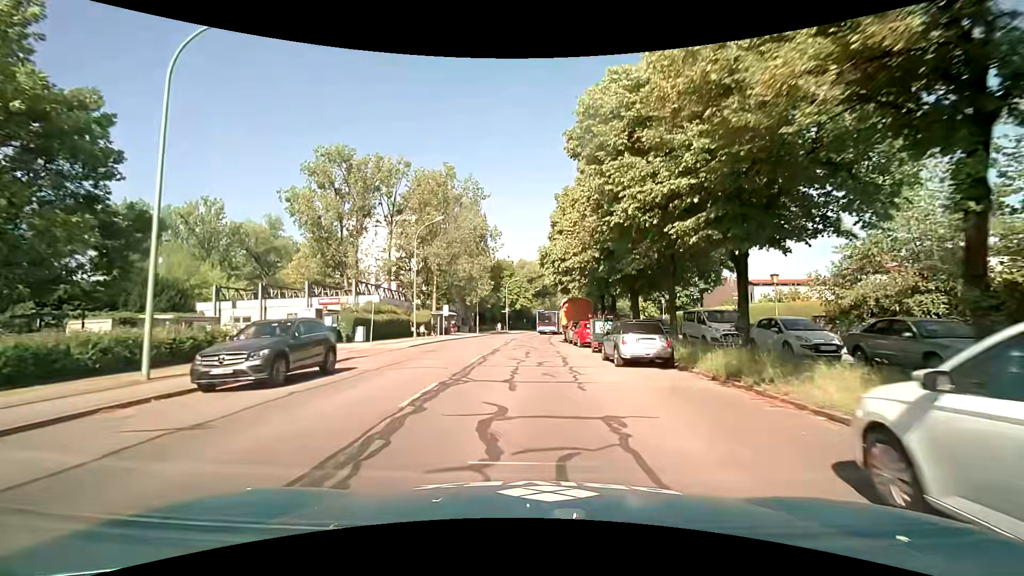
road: tertiary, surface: asphalt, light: Day
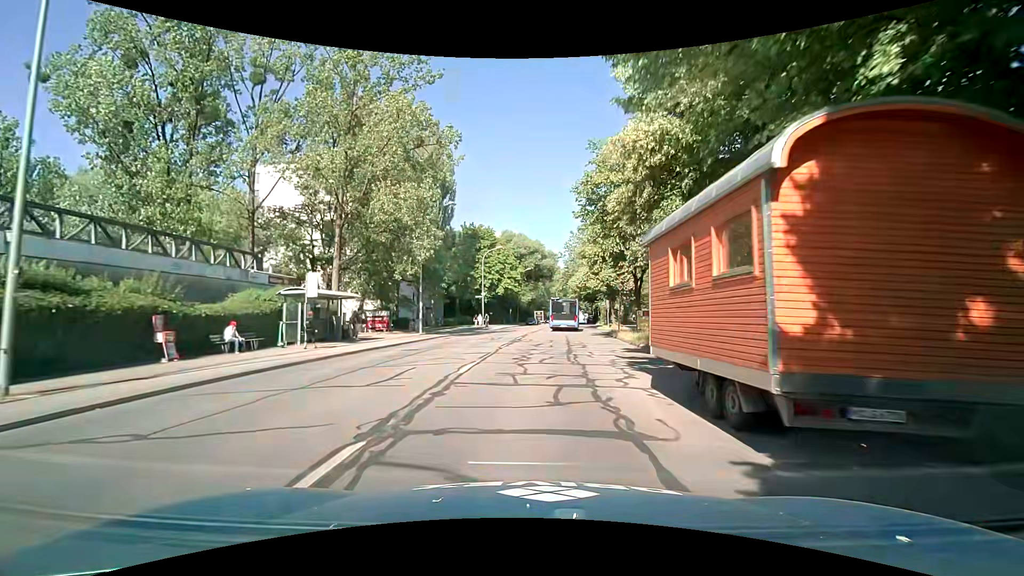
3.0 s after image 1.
(+0.1, +33.0) m; +2°
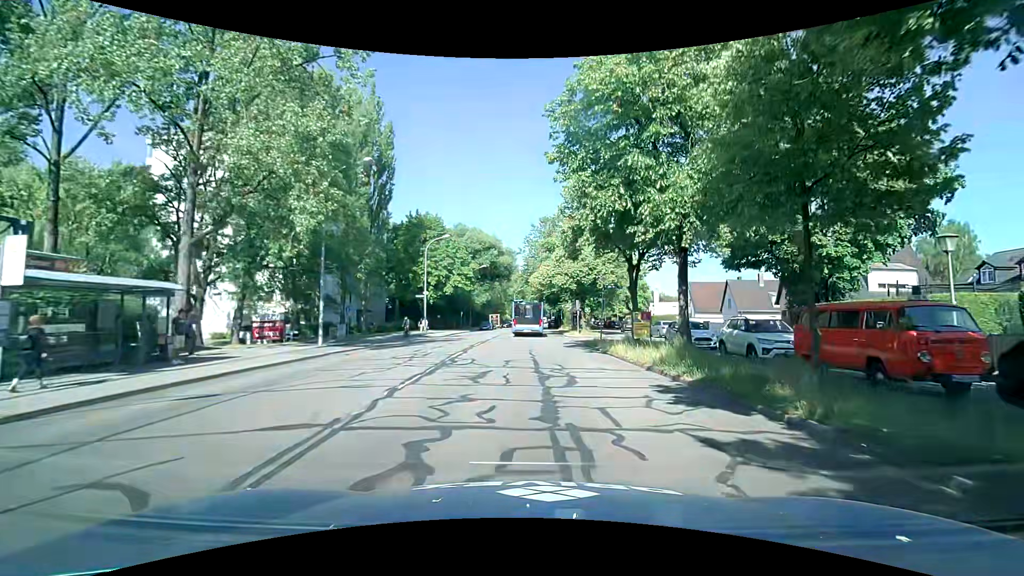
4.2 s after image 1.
(+0.1, +11.3) m; +3°
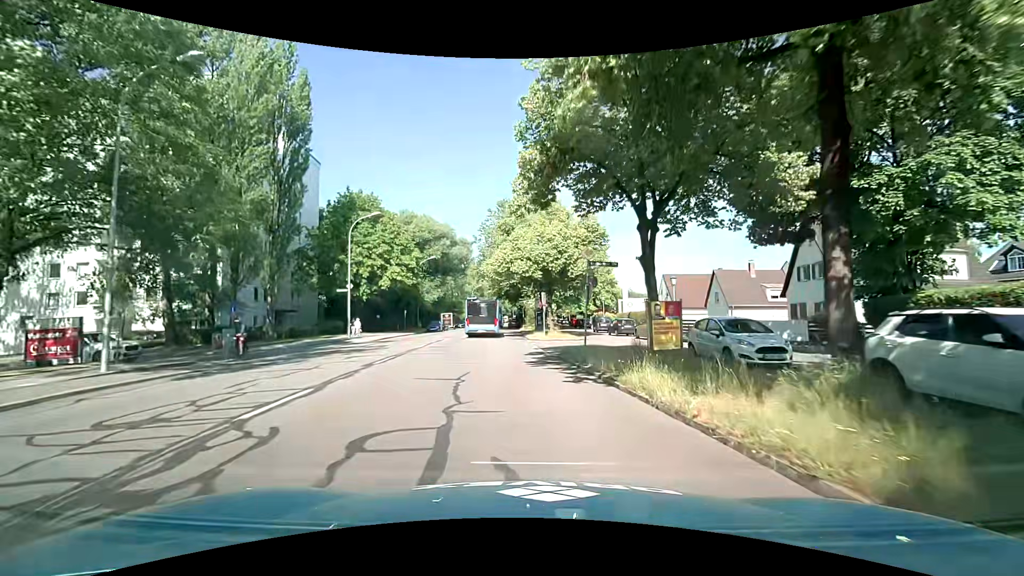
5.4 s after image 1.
(+0.8, +10.9) m; +6°
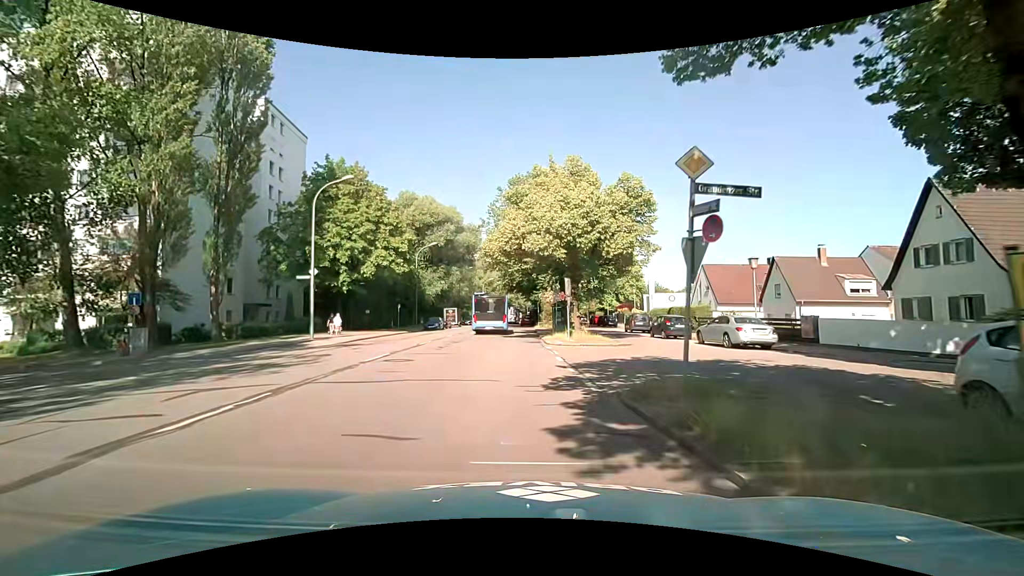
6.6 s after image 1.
(-0.3, +9.7) m; -2°
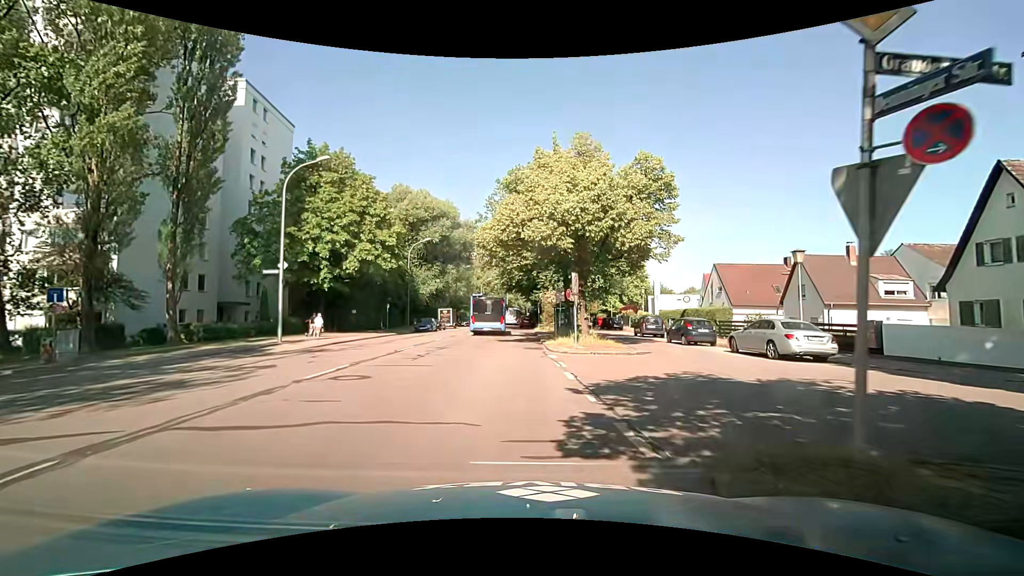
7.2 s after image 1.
(-0.1, +3.9) m; -1°
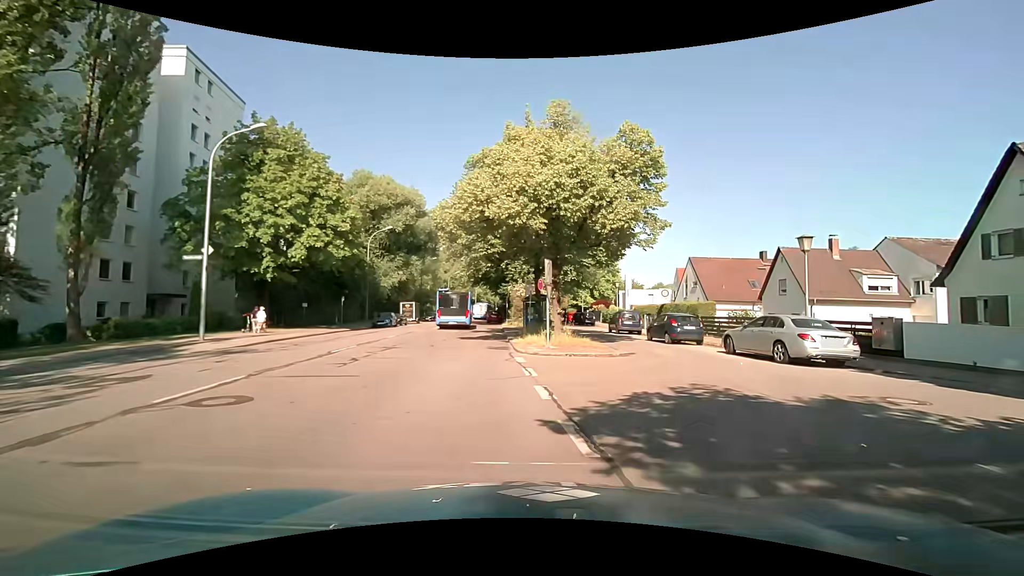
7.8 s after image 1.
(+0.1, +3.2) m; +5°
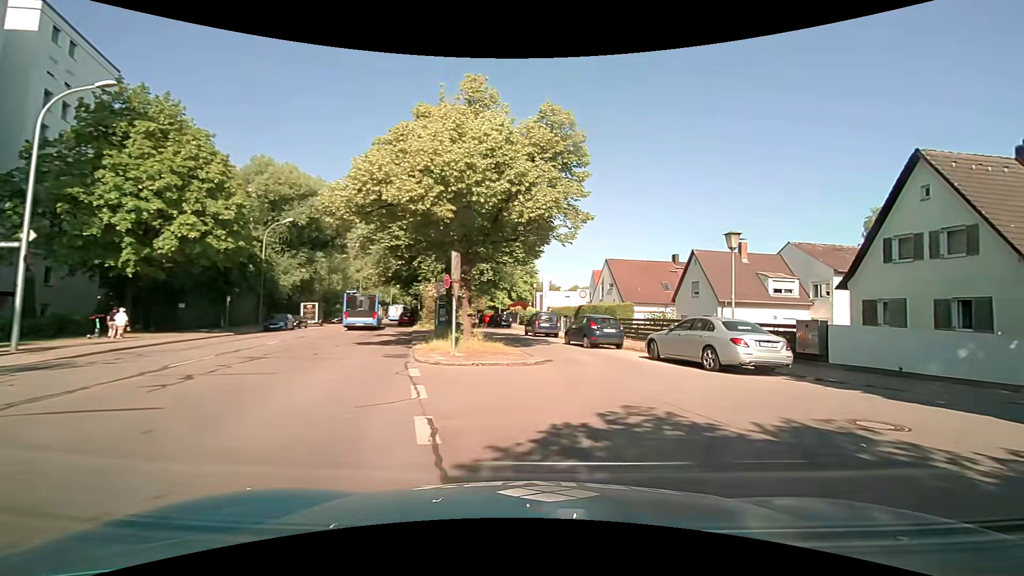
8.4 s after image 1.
(+0.2, +2.5) m; +8°
